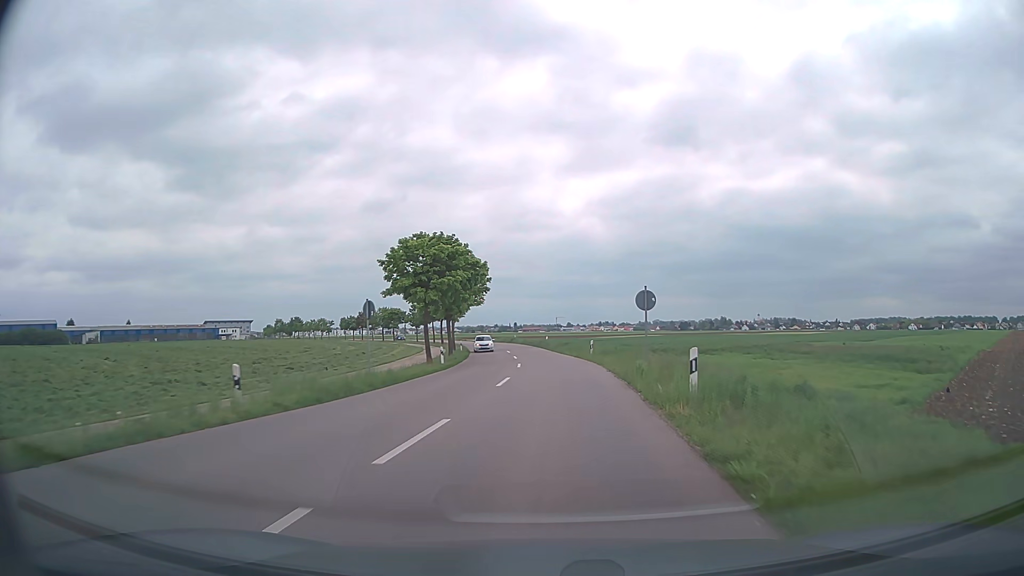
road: tertiary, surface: asphalt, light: Day
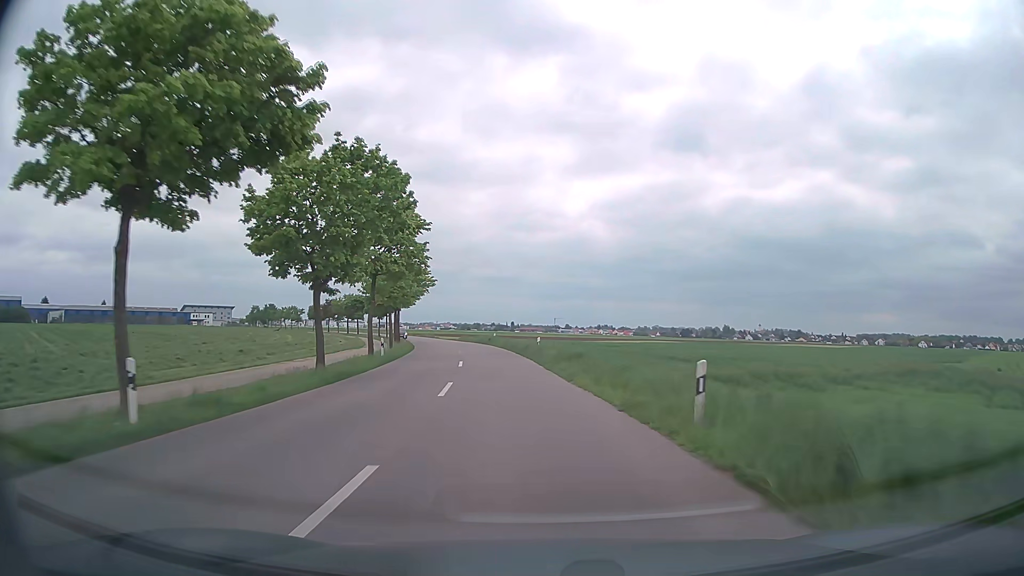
(+0.5, +28.3) m; 0°
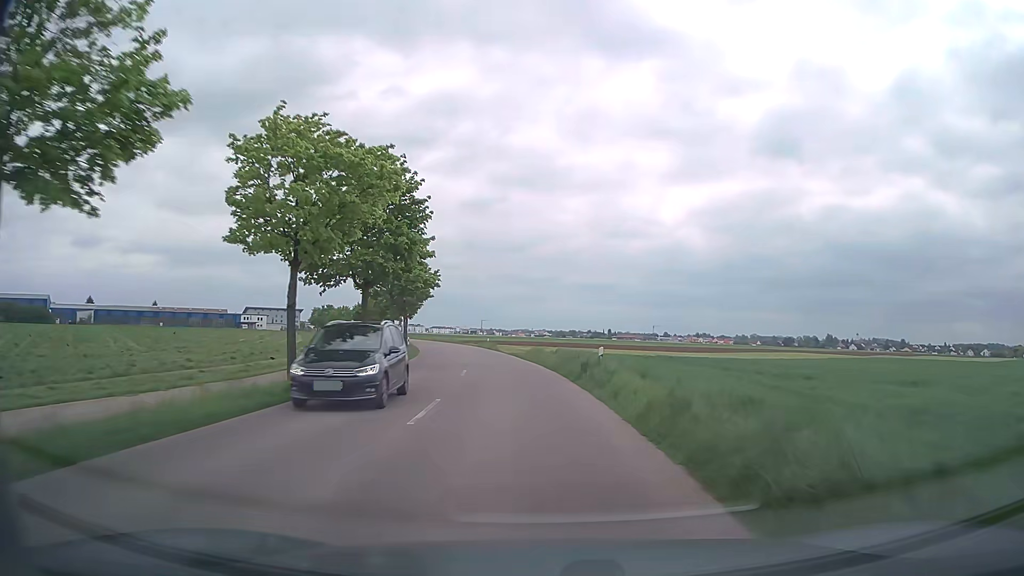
(-2.9, +41.1) m; -8°
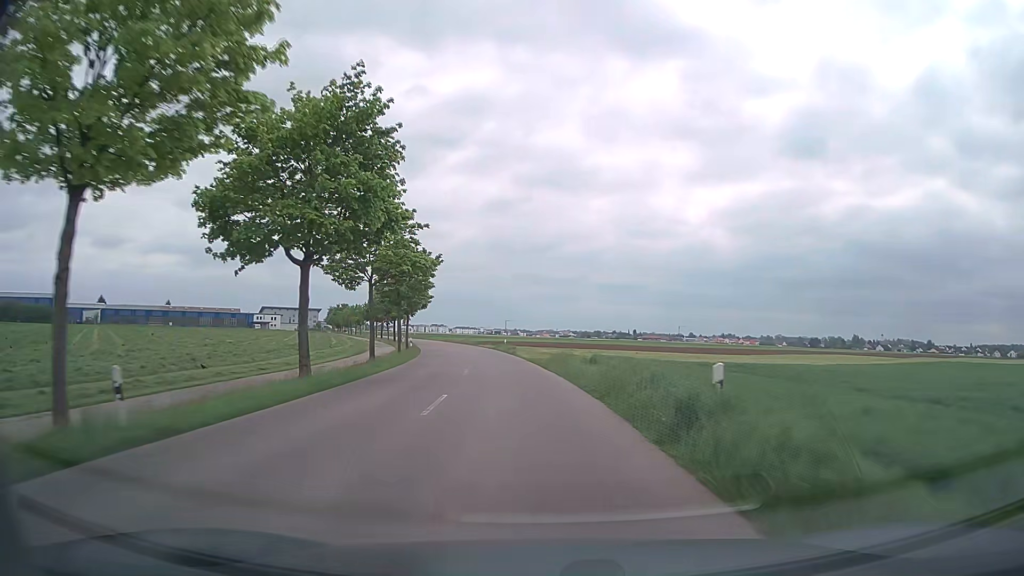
(-0.2, +10.8) m; -2°
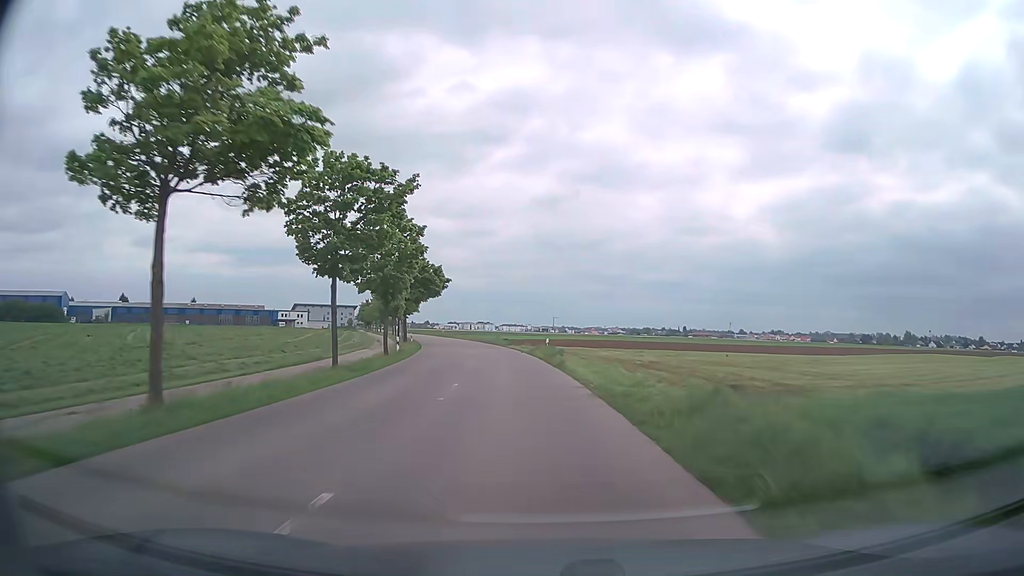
(-0.8, +22.0) m; -4°
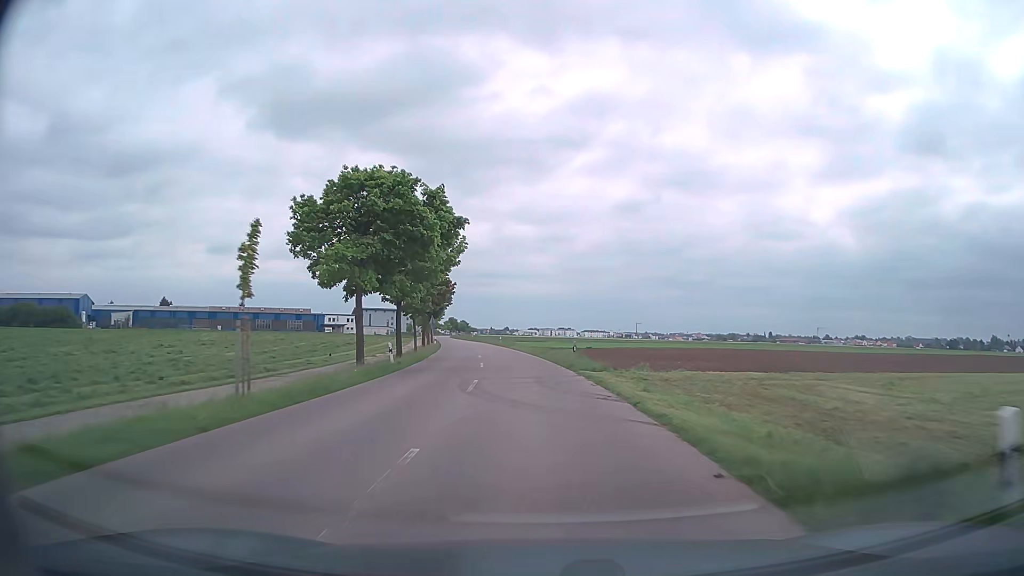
(-2.0, +34.0) m; -7°
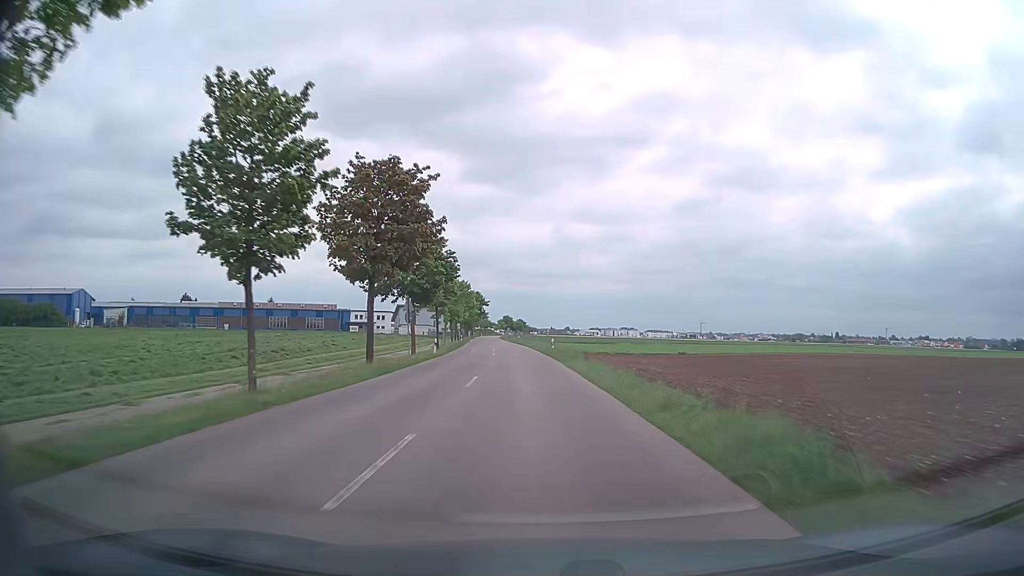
(-1.4, +35.1) m; -5°
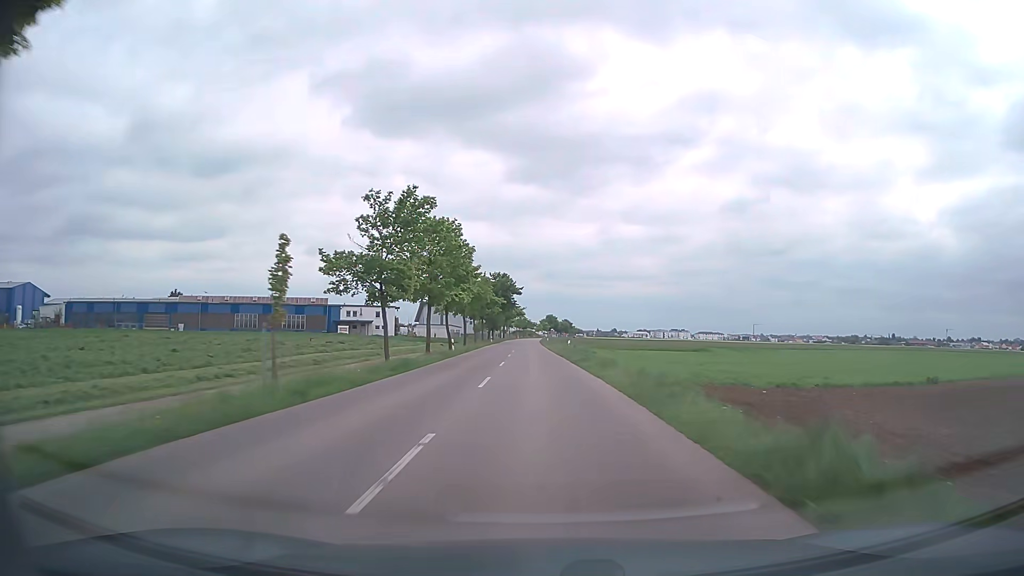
(-2.2, +48.3) m; -4°
(0, +10) (0, +20) (0, +30) (0, +40) (-1, +50) (-1, +60) (-1, +70) (-2, +80) (-2, +90) (-2, +100) m
